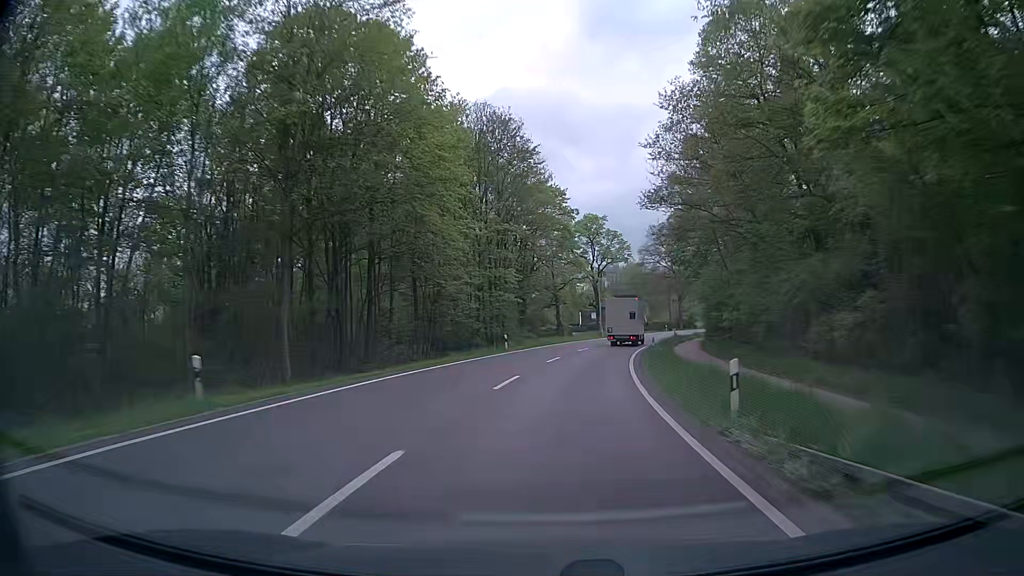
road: secondary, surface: asphalt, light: Day
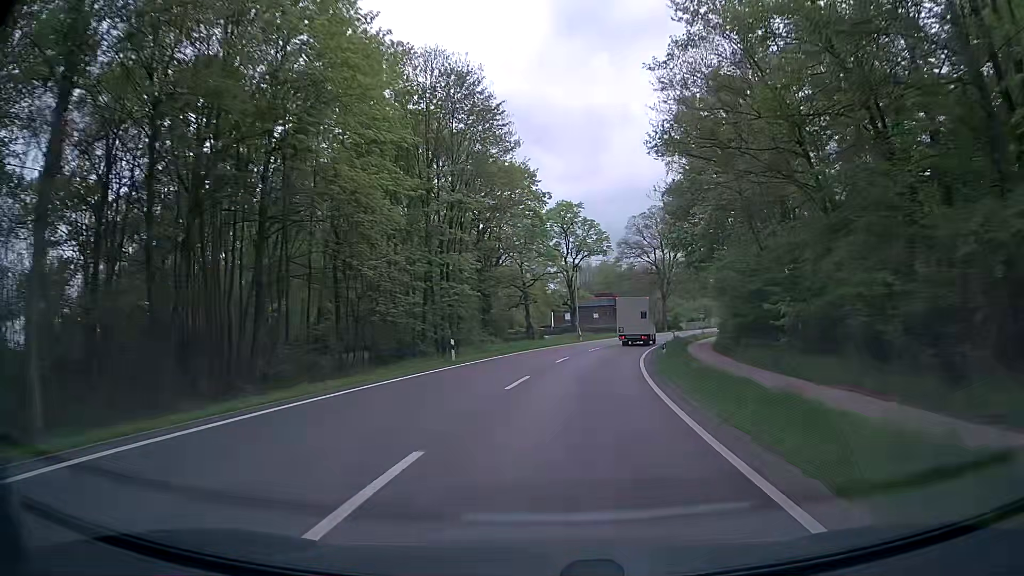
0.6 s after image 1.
(+0.2, +12.2) m; +3°
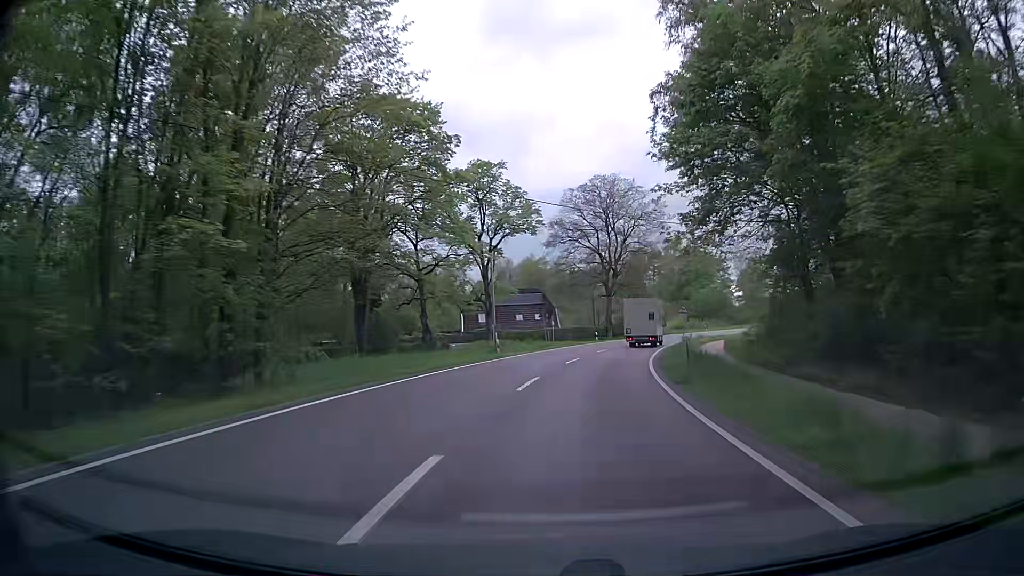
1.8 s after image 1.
(+1.1, +24.2) m; +6°
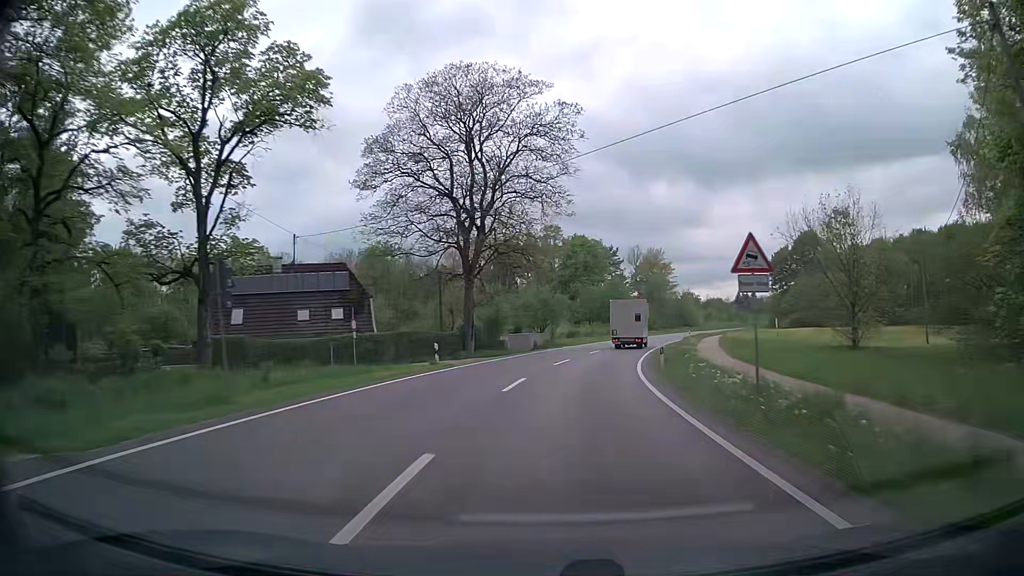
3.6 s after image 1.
(+3.8, +35.8) m; +12°
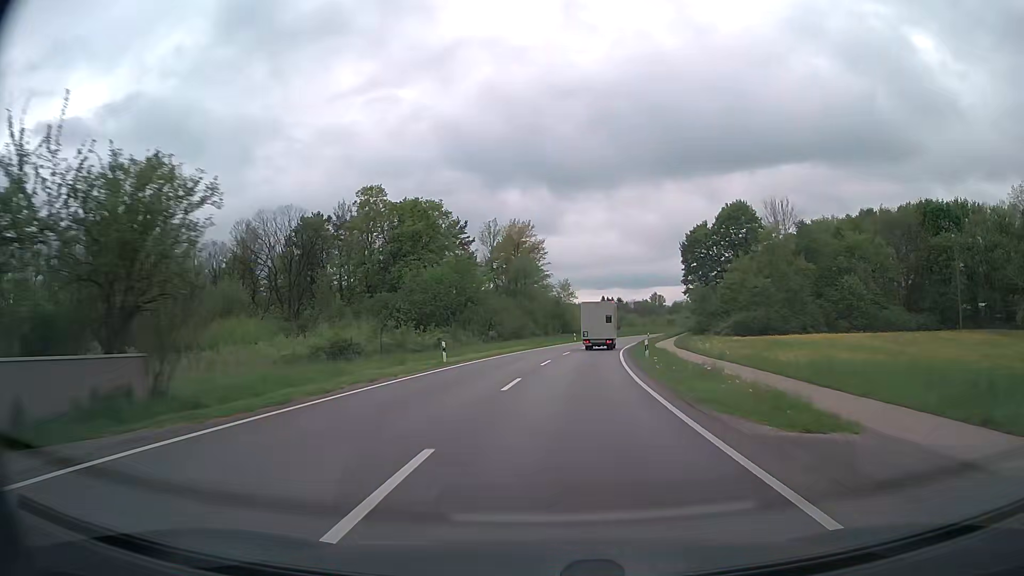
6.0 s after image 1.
(+5.8, +47.5) m; +13°
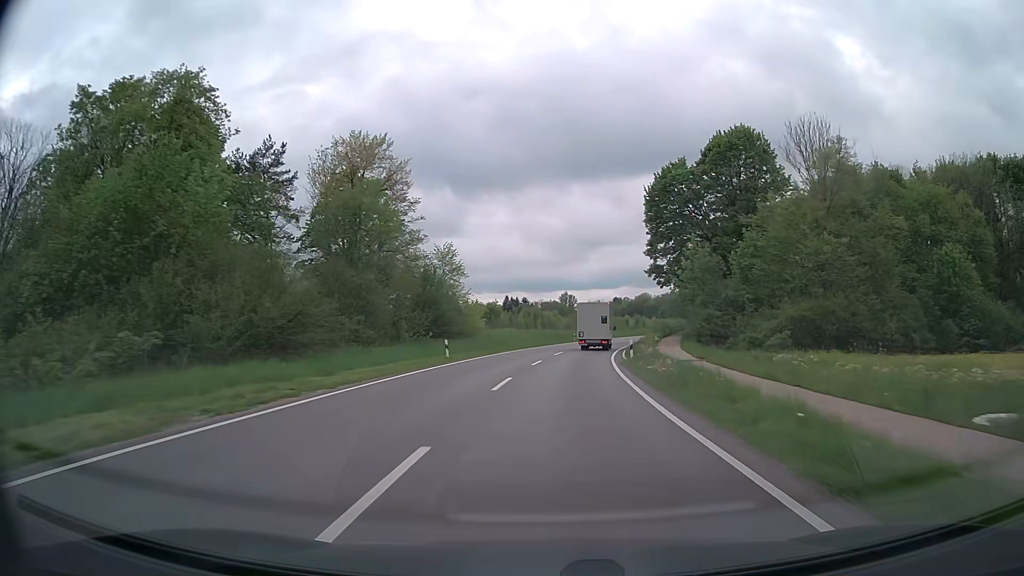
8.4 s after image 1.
(+3.6, +48.1) m; +8°
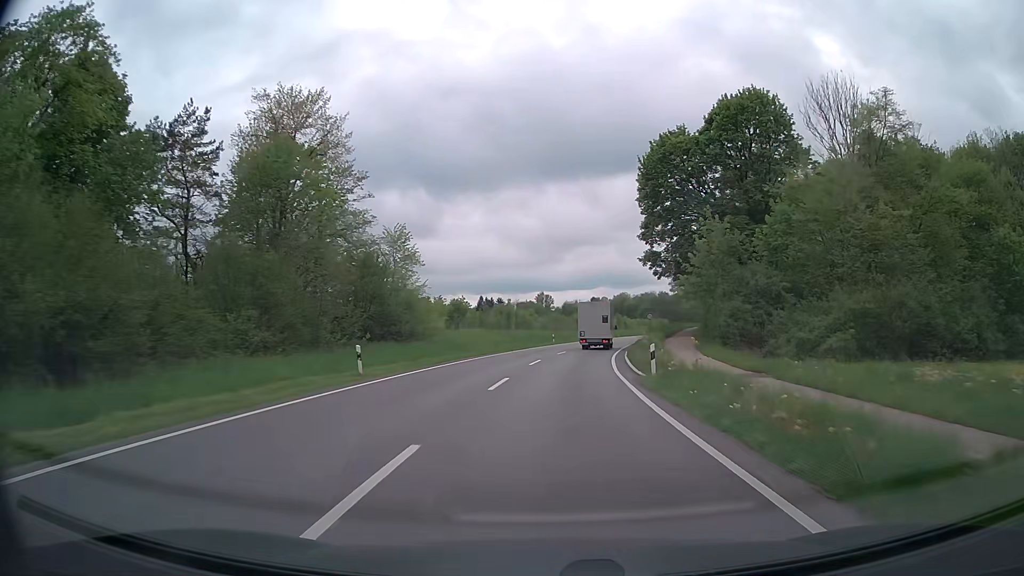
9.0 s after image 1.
(+0.2, +12.1) m; +2°
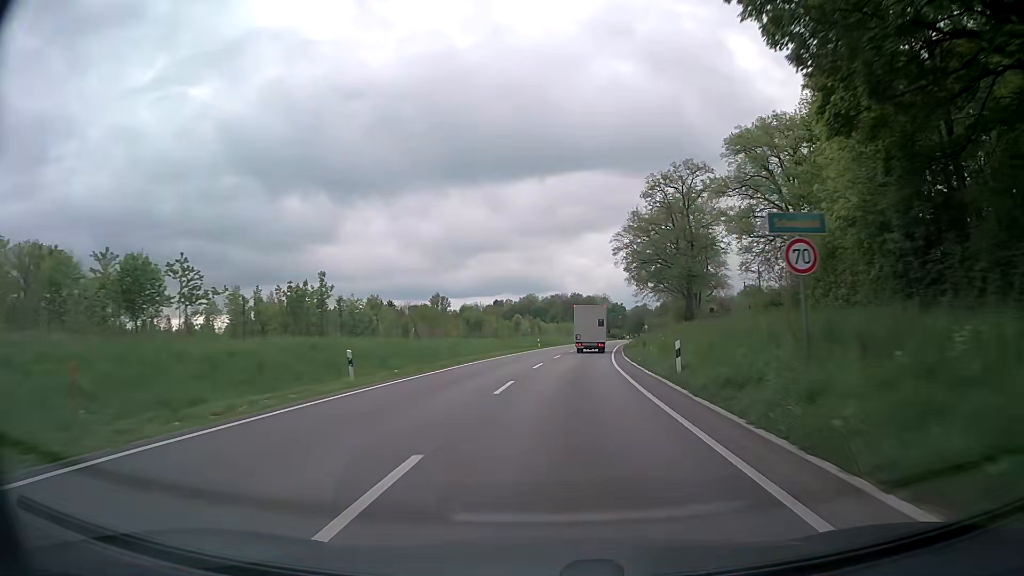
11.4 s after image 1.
(+3.5, +48.8) m; +8°
(0, +10) (0, +20) (+1, +30) (+2, +40) (+3, +50) (+4, +60) (+5, +70) (+6, +80) (+8, +90) (+9, +99) m
